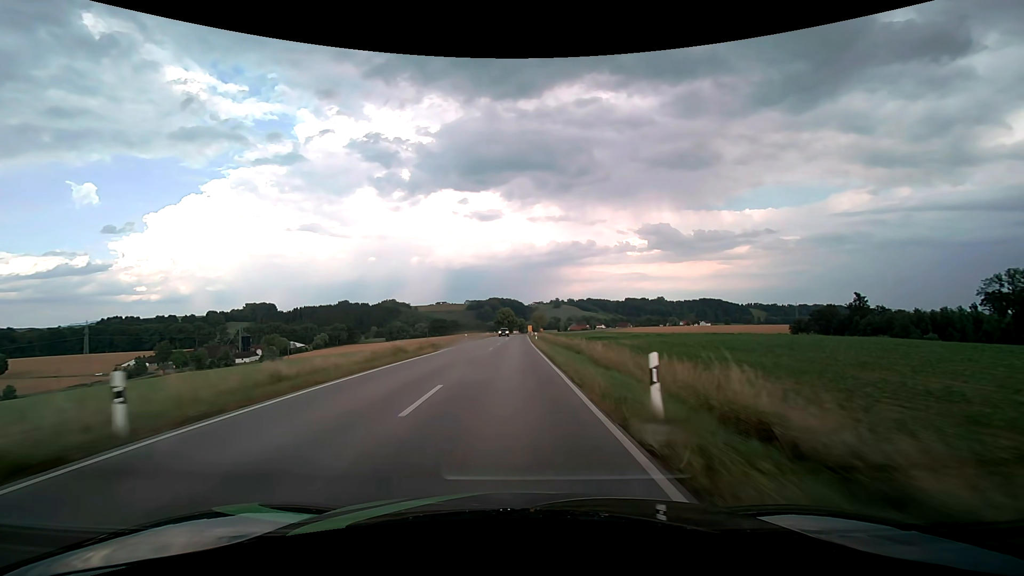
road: secondary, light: Day
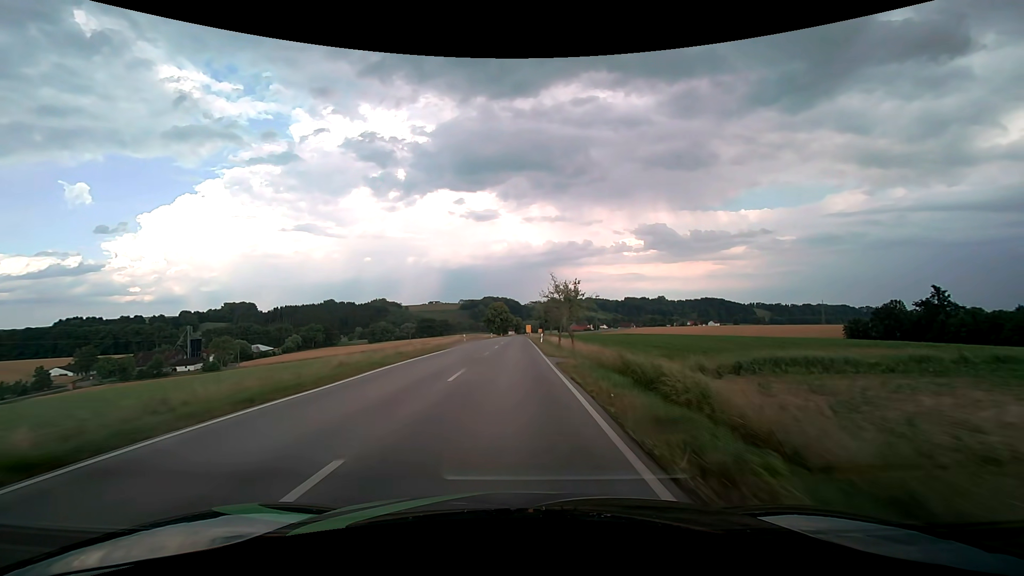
(+0.1, +54.3) m; 0°
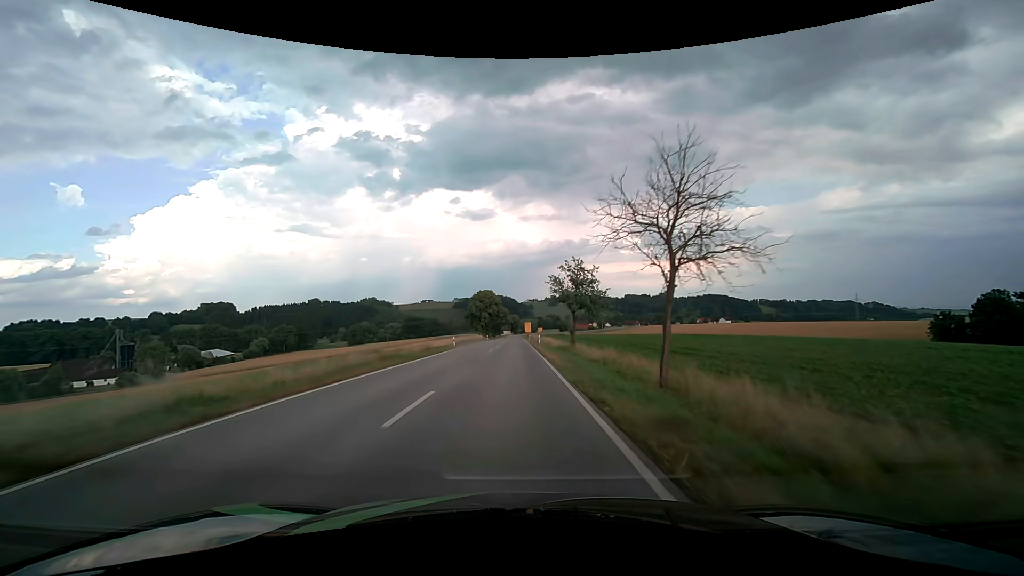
(+0.2, +54.4) m; 0°
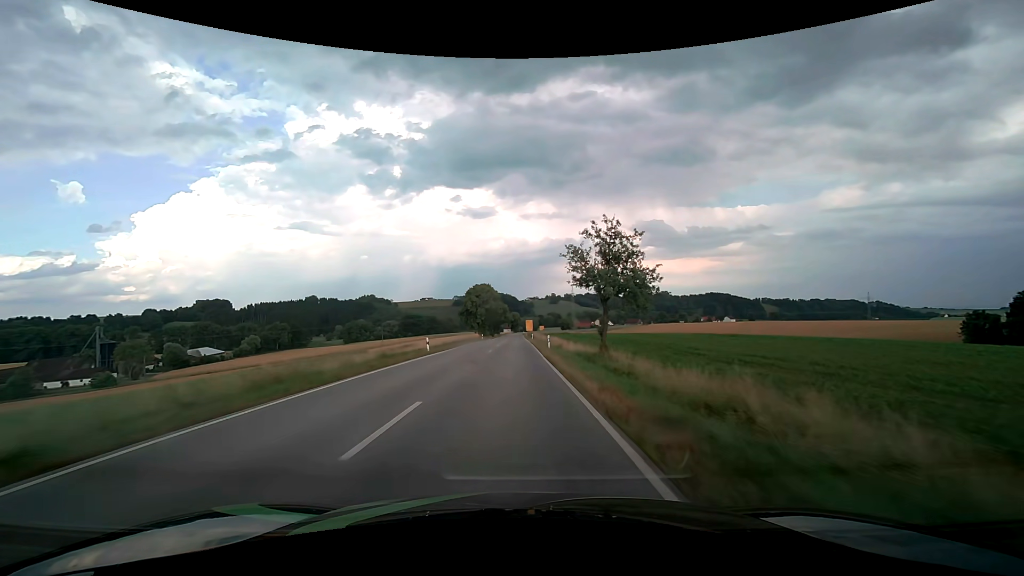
(0.0, +13.6) m; 0°
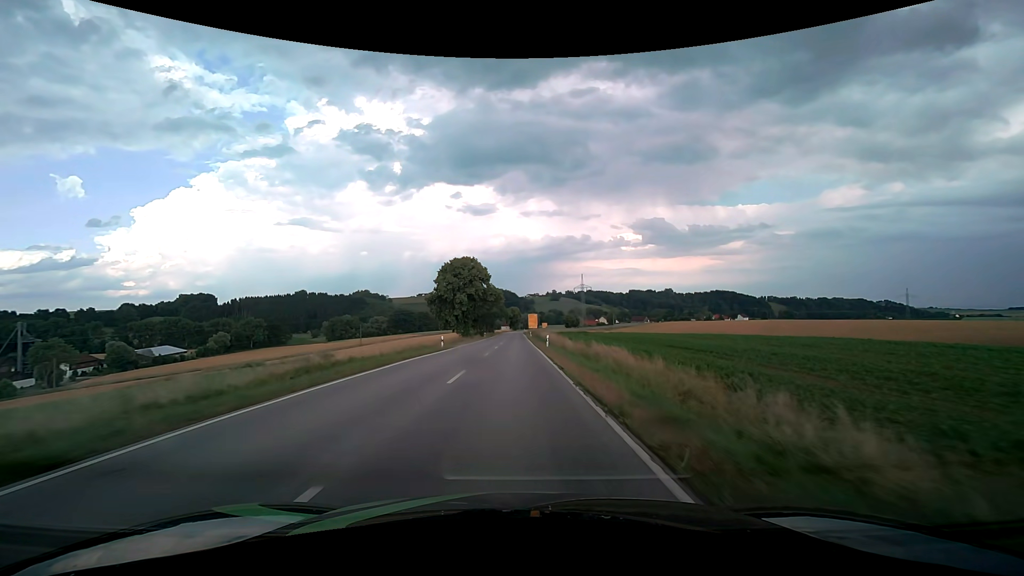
(0.0, +41.0) m; 0°
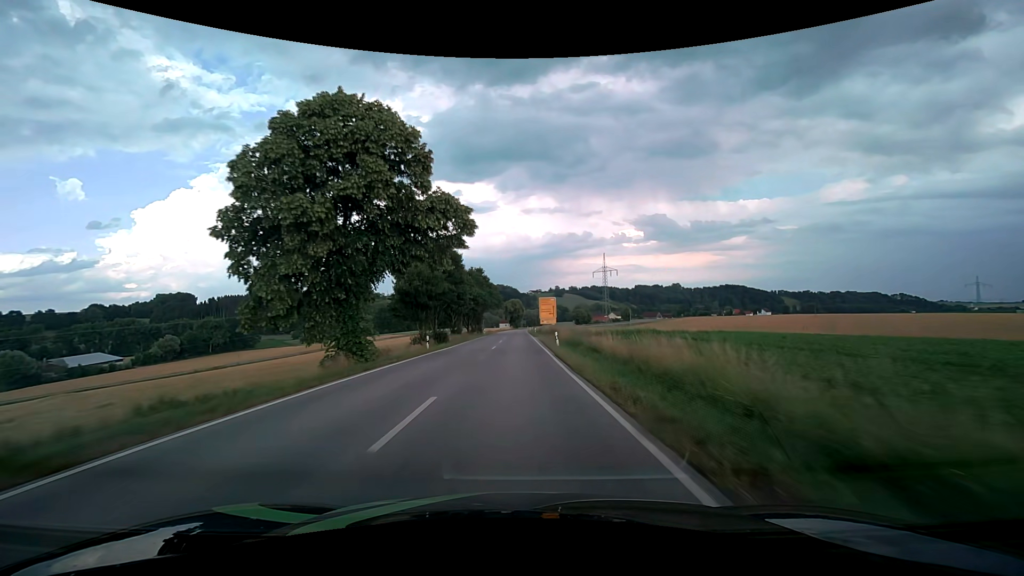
(-0.1, +55.0) m; 0°
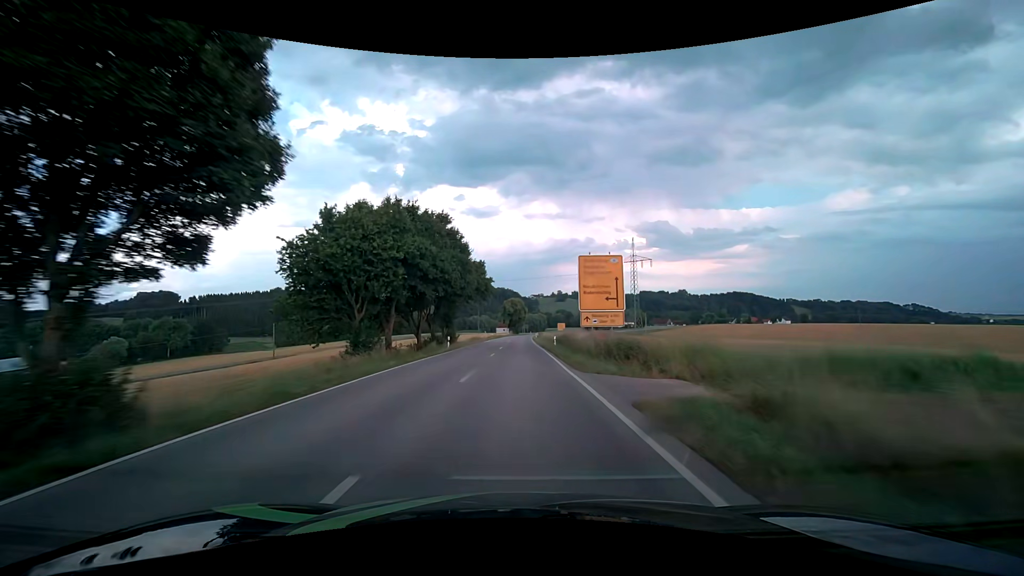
(0.0, +40.6) m; 0°
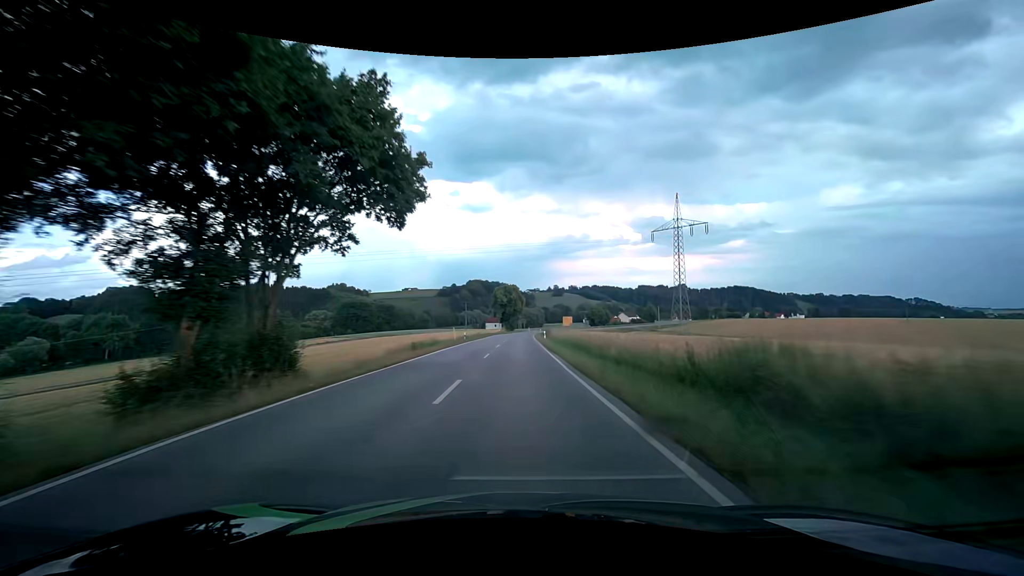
(+0.1, +39.5) m; 0°
(0, +10) (0, +20) (0, +30) (0, +40) (0, +50) (+1, +60) (+1, +70) (+1, +80) (+2, +90) (+2, +100) m
